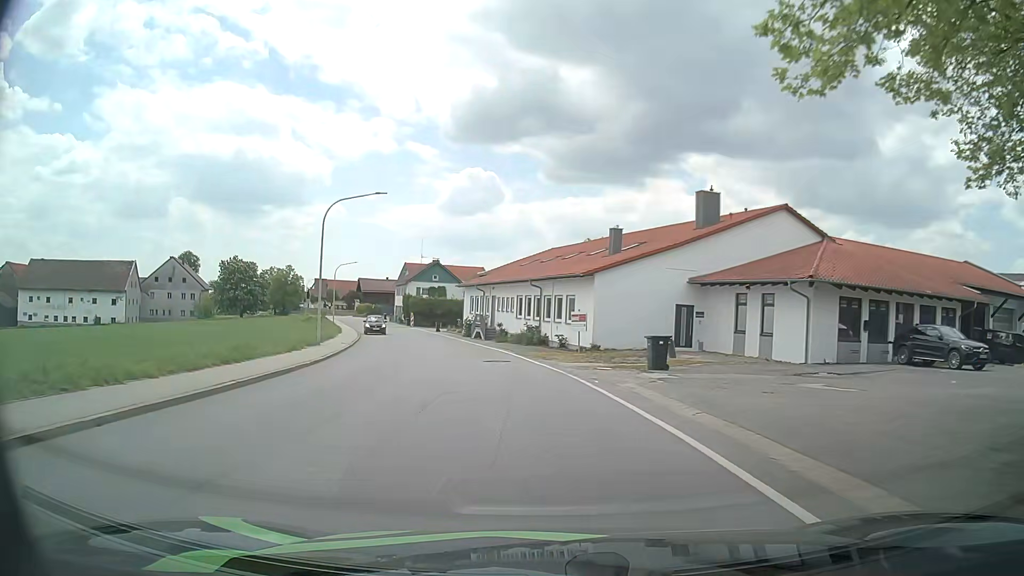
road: secondary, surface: asphalt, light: Day
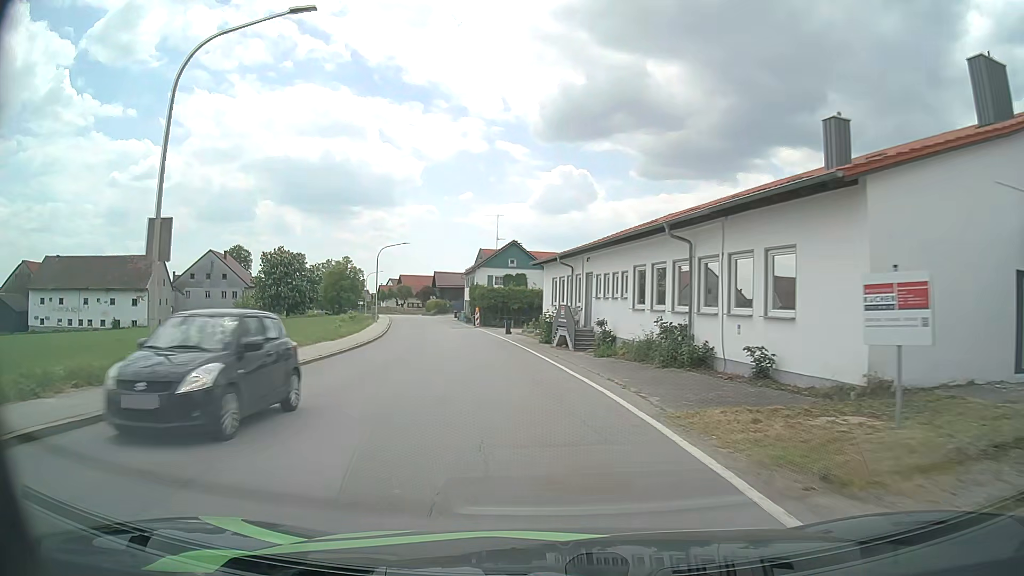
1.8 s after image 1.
(-1.2, +20.4) m; -7°
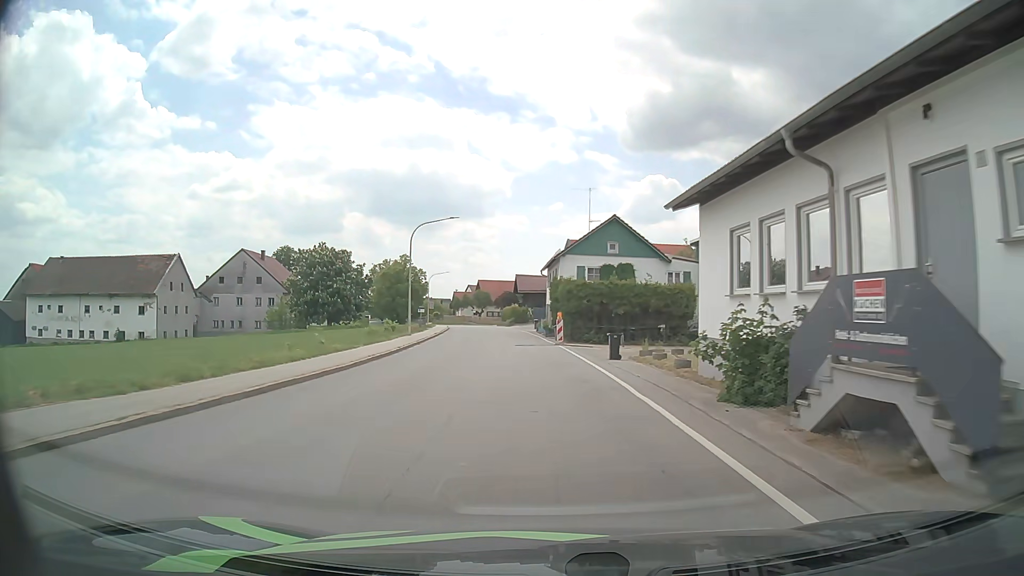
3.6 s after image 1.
(-1.6, +21.0) m; -8°
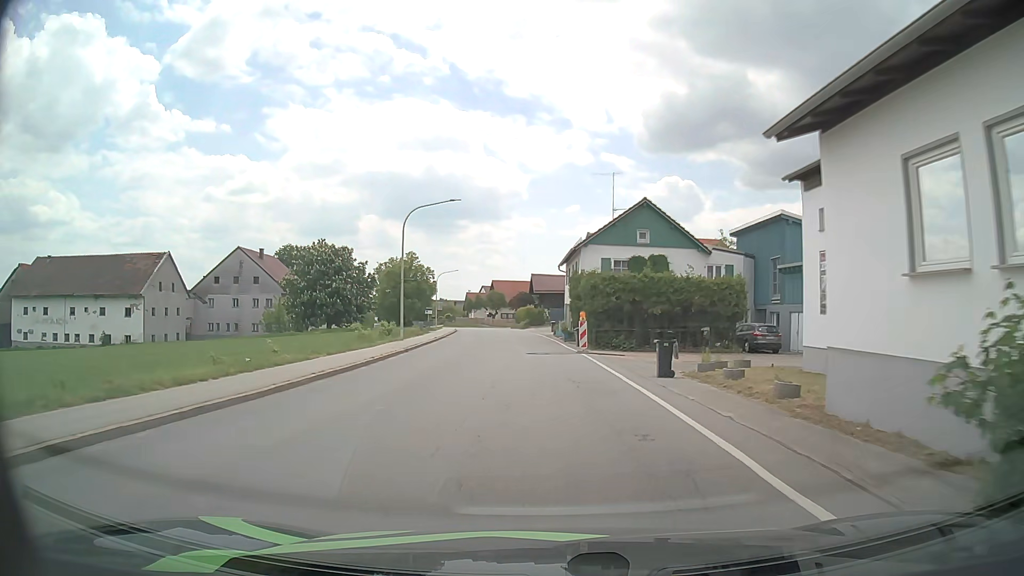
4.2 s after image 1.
(-0.1, +6.9) m; -1°
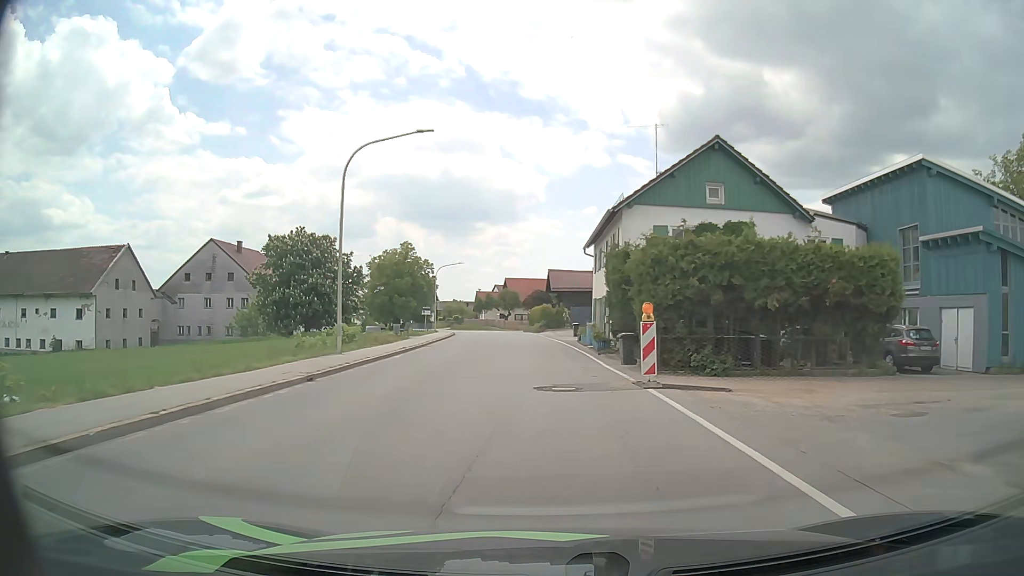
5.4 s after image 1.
(-0.3, +13.4) m; -2°
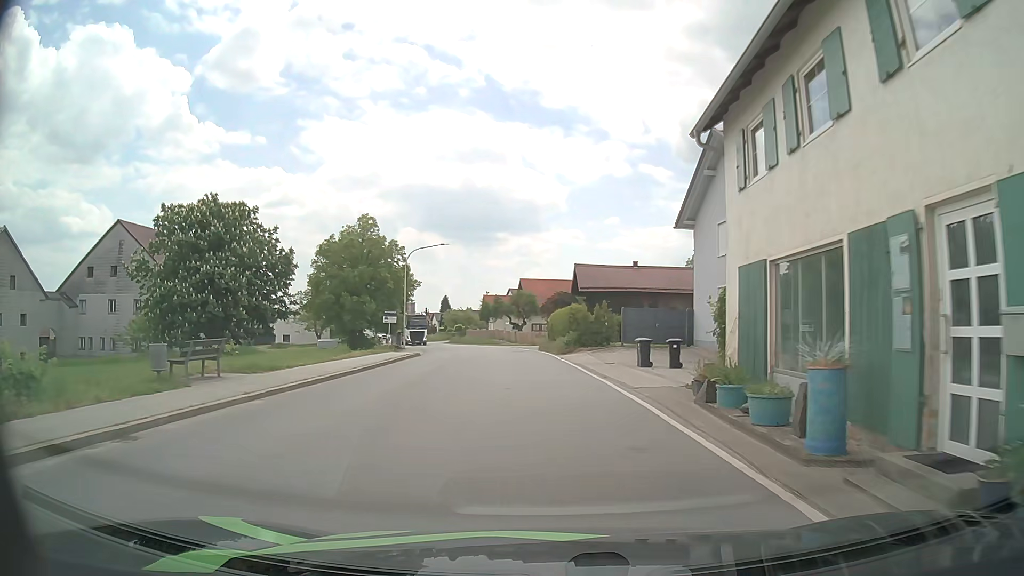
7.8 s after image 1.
(-0.6, +24.9) m; -3°
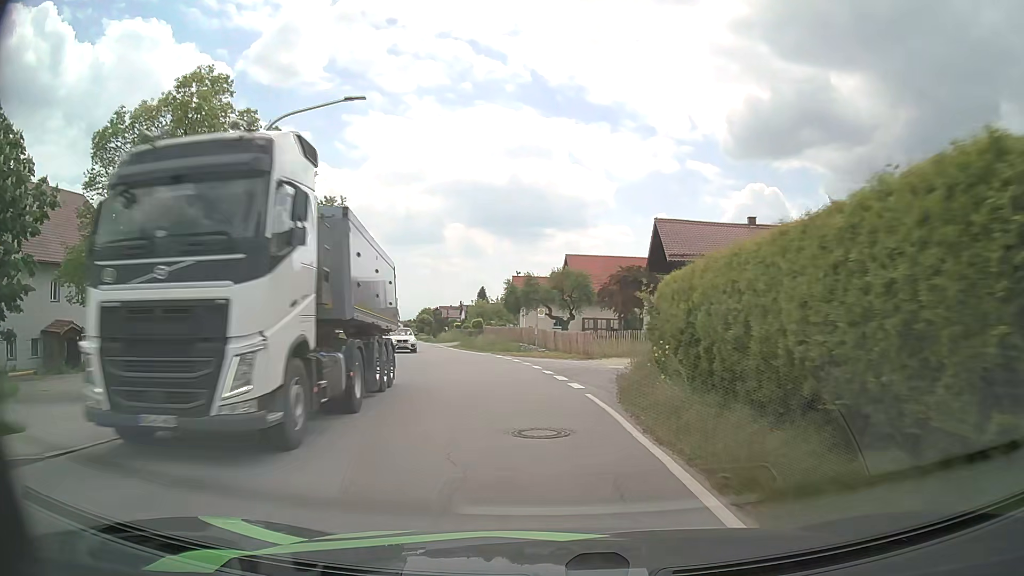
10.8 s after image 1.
(-0.6, +30.6) m; -4°
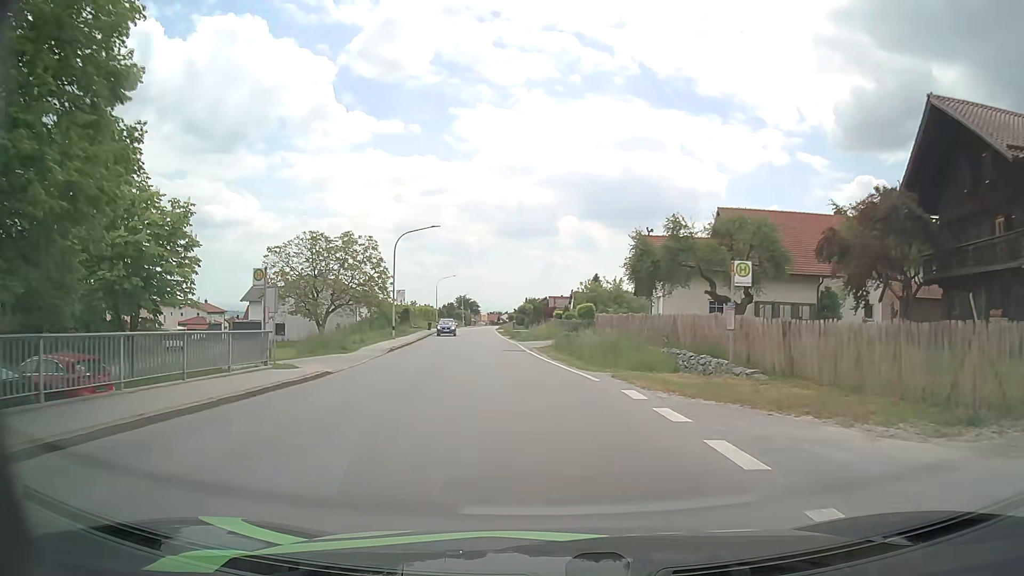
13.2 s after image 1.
(-1.6, +25.0) m; -9°
(0, +10) (-1, +20) (-2, +30) (-3, +40) (-4, +50) (-6, +60) (-7, +70) (-8, +80) (-9, +90) (-9, +100) m
